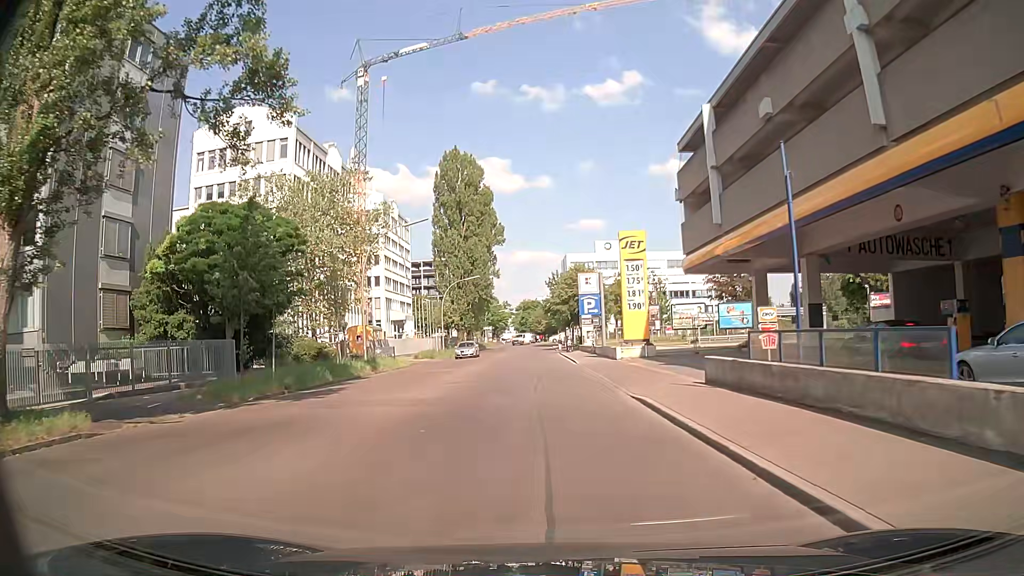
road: residential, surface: asphalt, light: Day
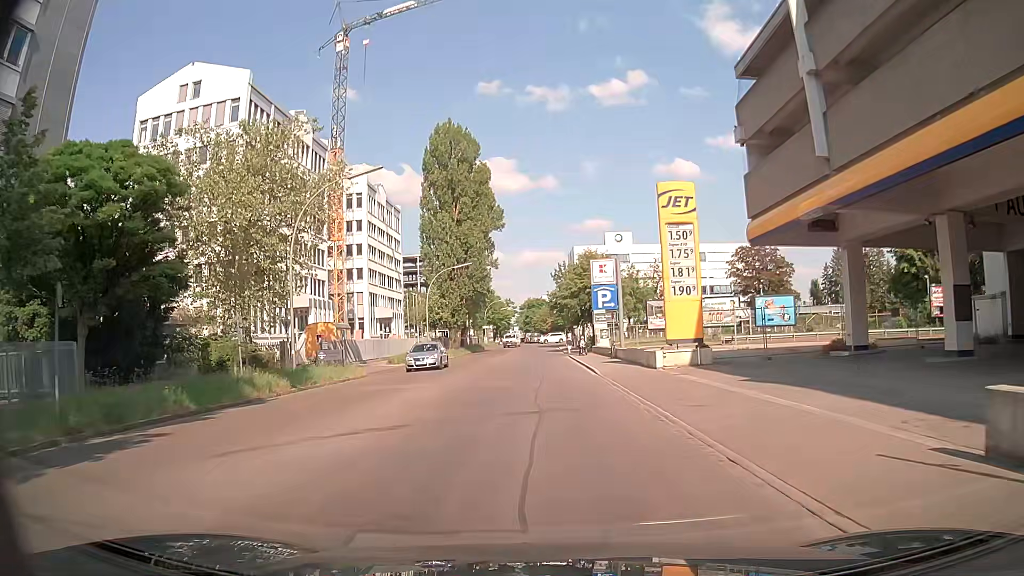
(0.0, +11.5) m; -1°
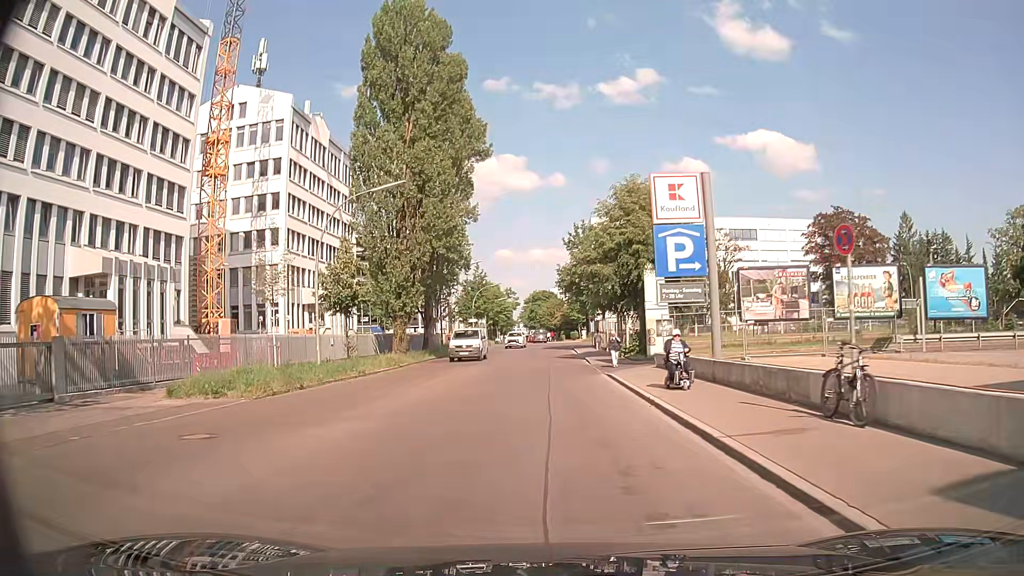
(-0.1, +29.1) m; 0°
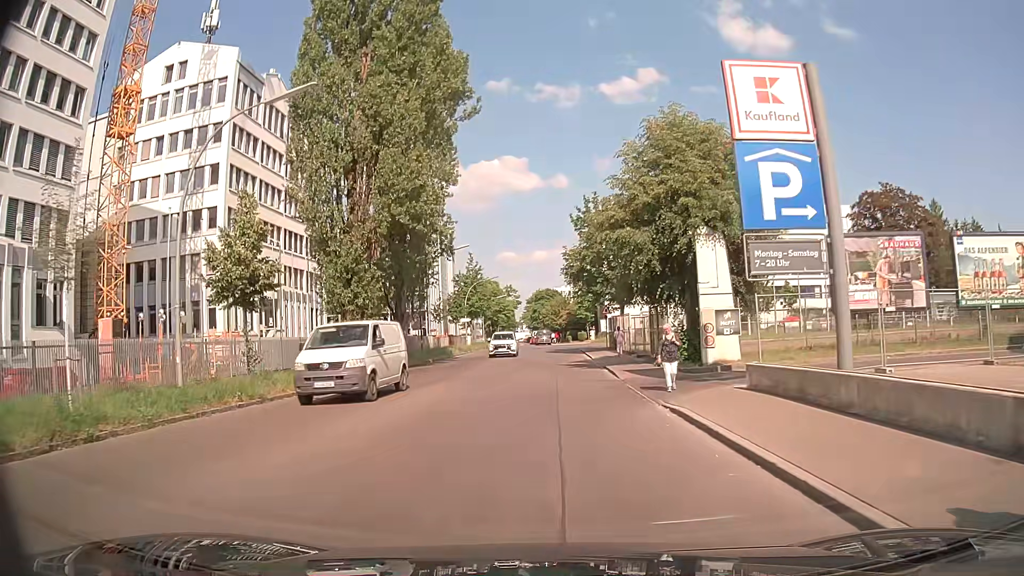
(0.0, +11.6) m; 0°
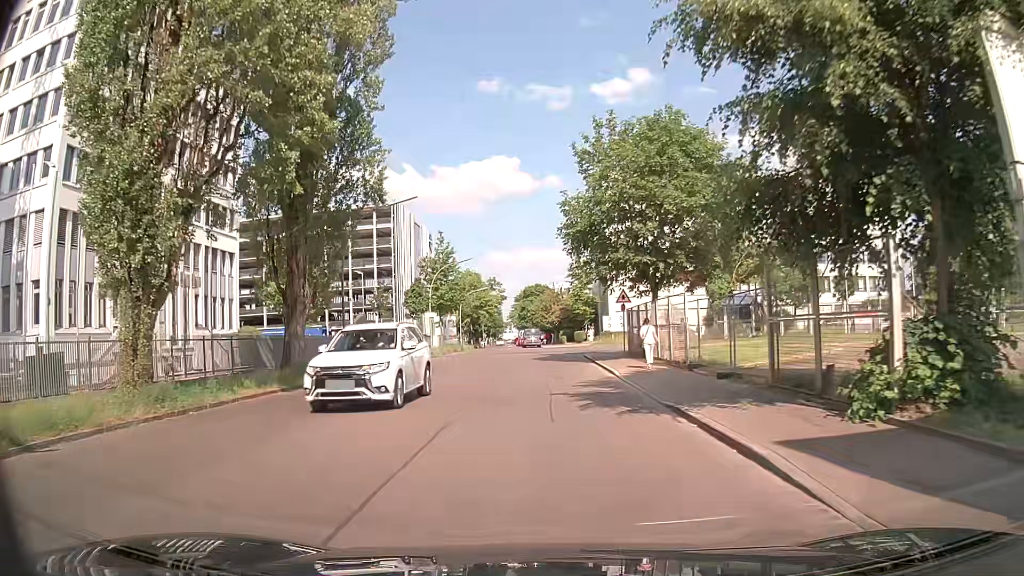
(+0.1, +17.0) m; +1°
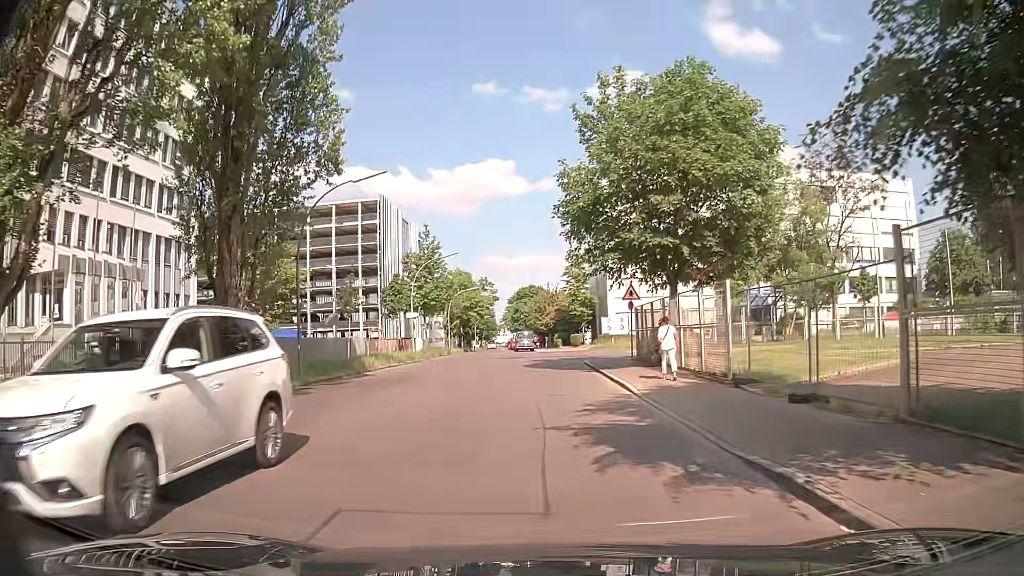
(0.0, +5.4) m; 0°
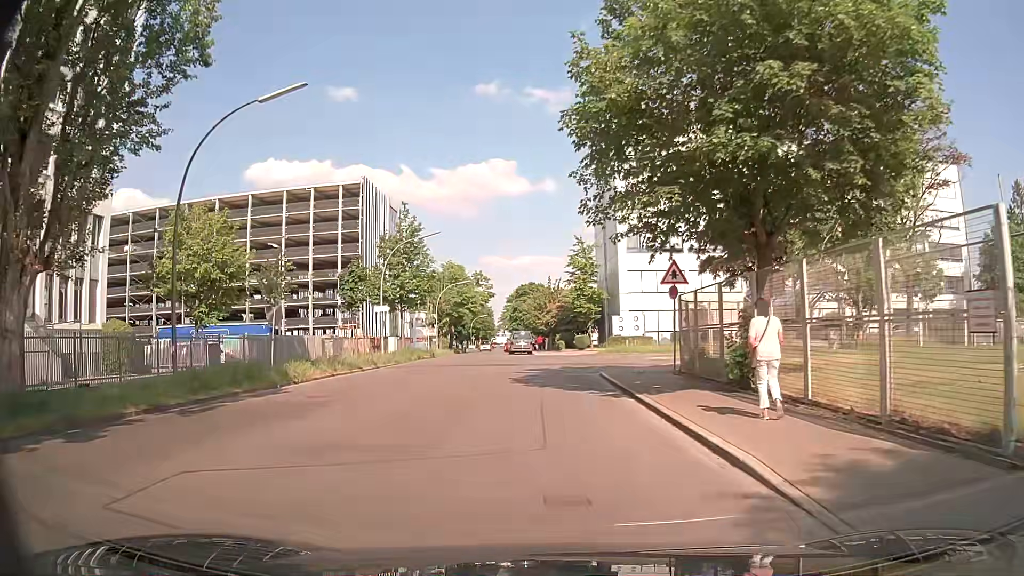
(+0.1, +9.7) m; +1°
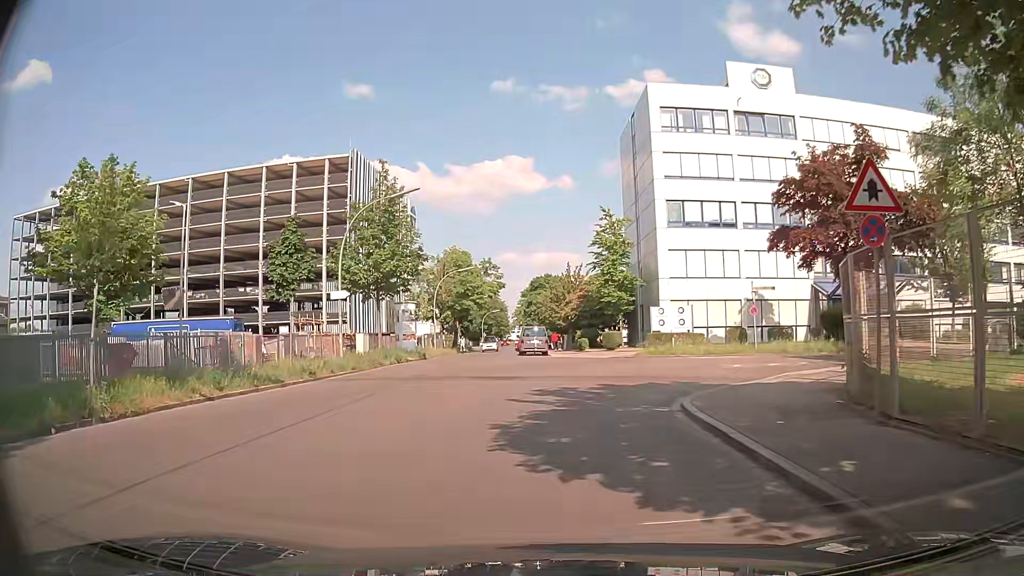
(-0.2, +11.5) m; -1°
(0, +10) (+2, +20) (+11, +24) (+20, +23) (+30, +21) (+40, +18) (+49, +14) (+58, +10) (+67, +6) (+76, +2) m
